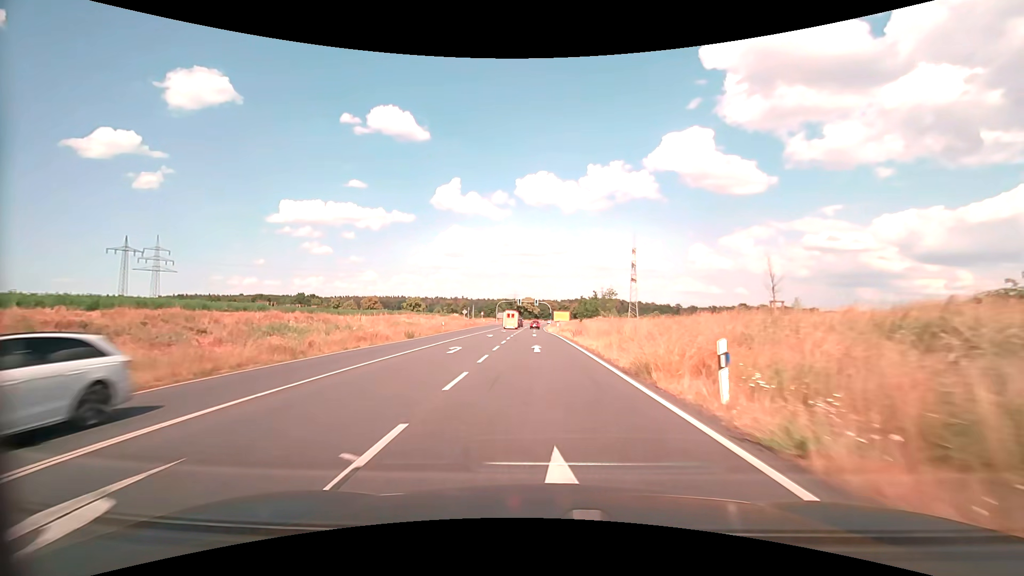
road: primary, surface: asphalt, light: Day
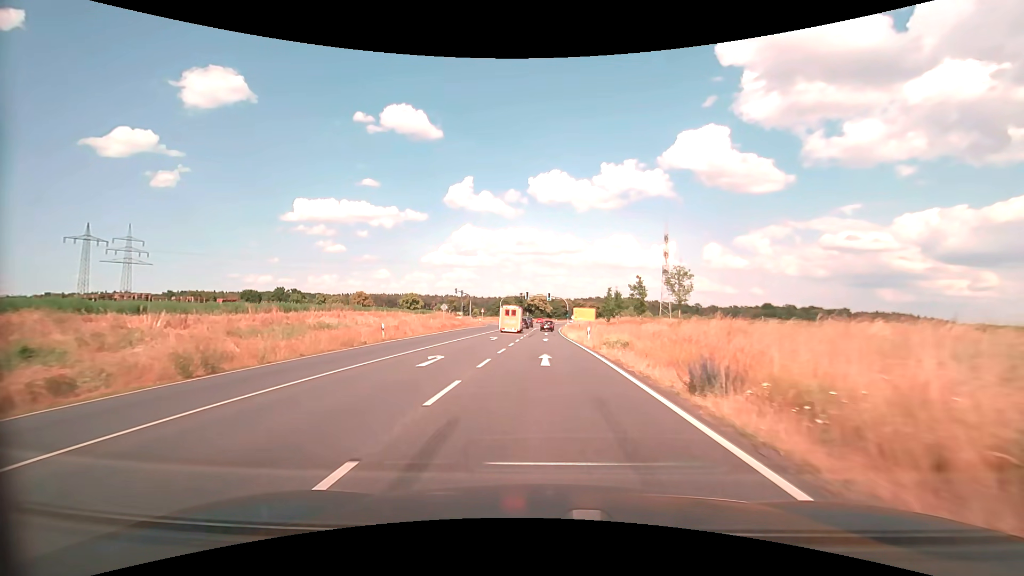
(-0.3, +25.6) m; -1°
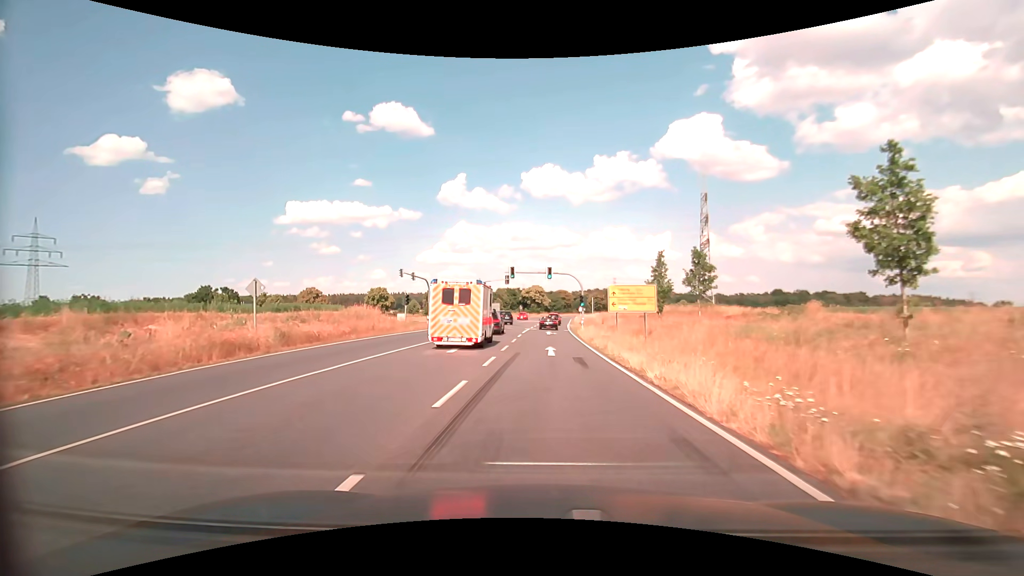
(-0.1, +35.8) m; 0°
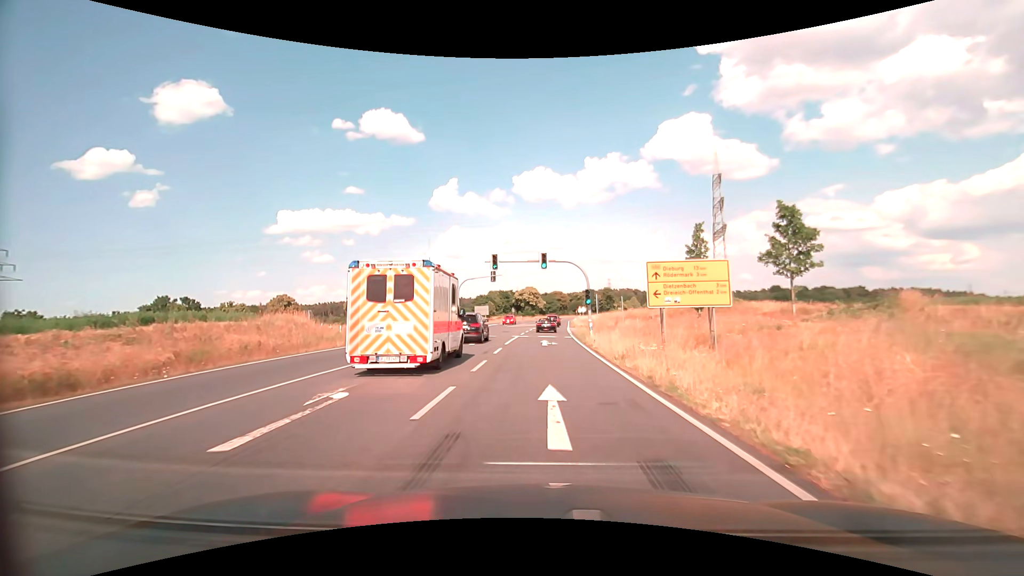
(+0.1, +12.6) m; 0°
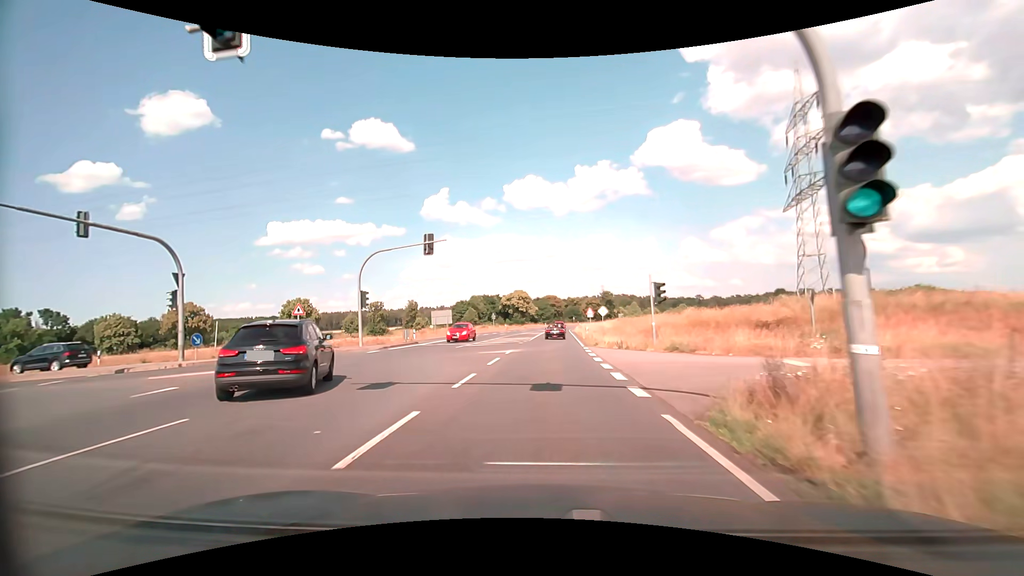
(+0.2, +33.0) m; +1°
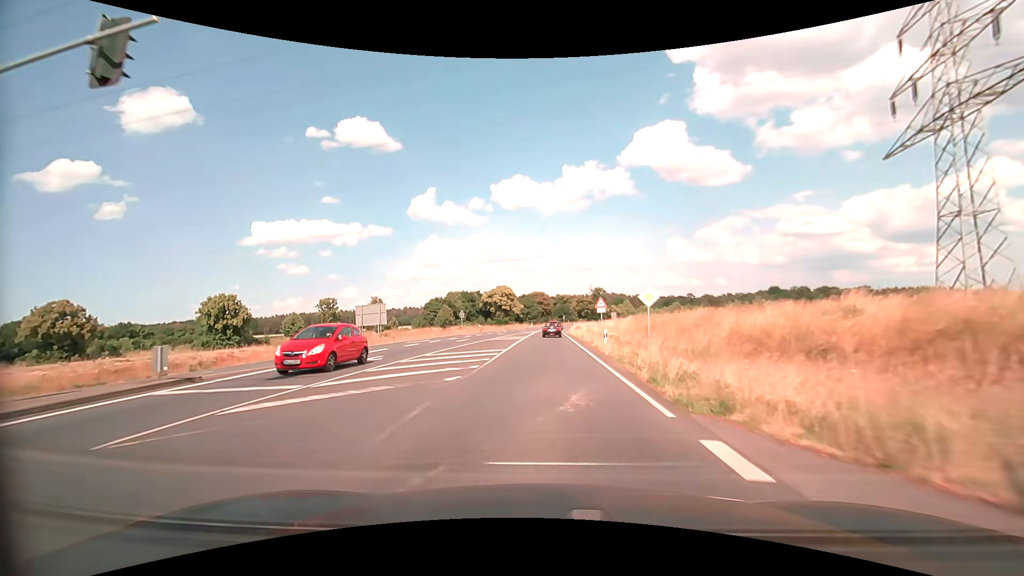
(+0.3, +23.1) m; +1°
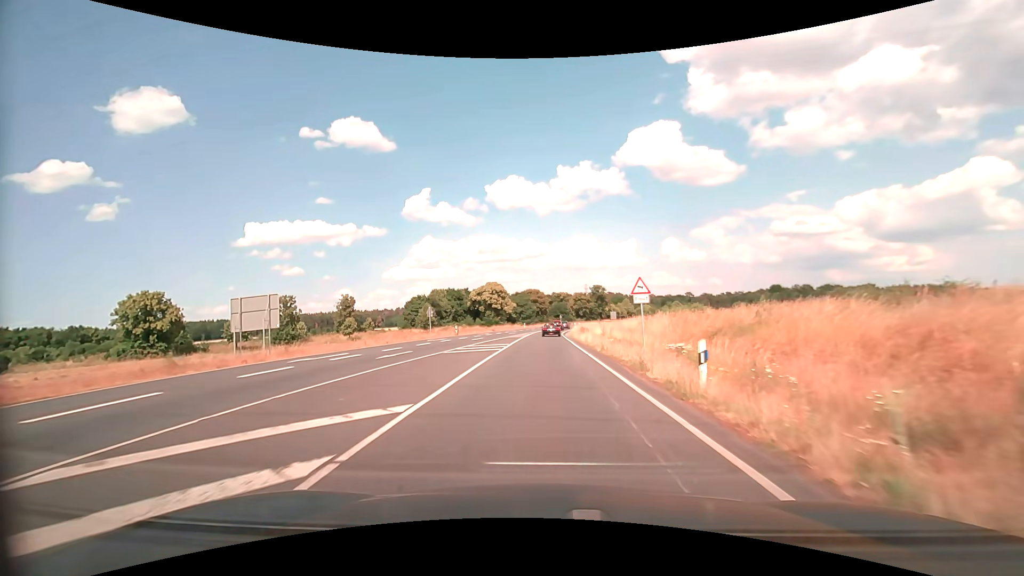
(+0.1, +17.0) m; +1°
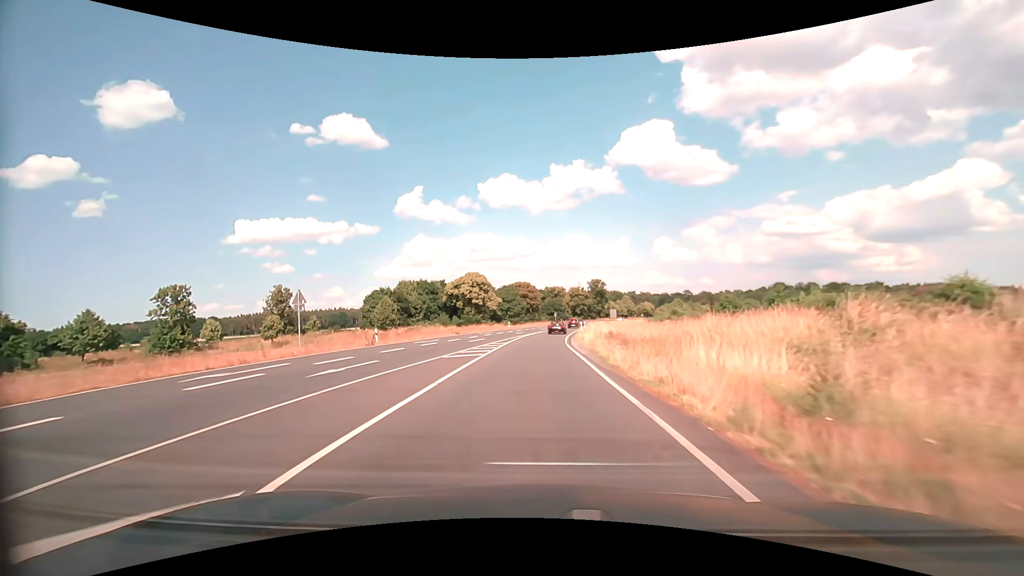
(+0.1, +27.1) m; +1°
